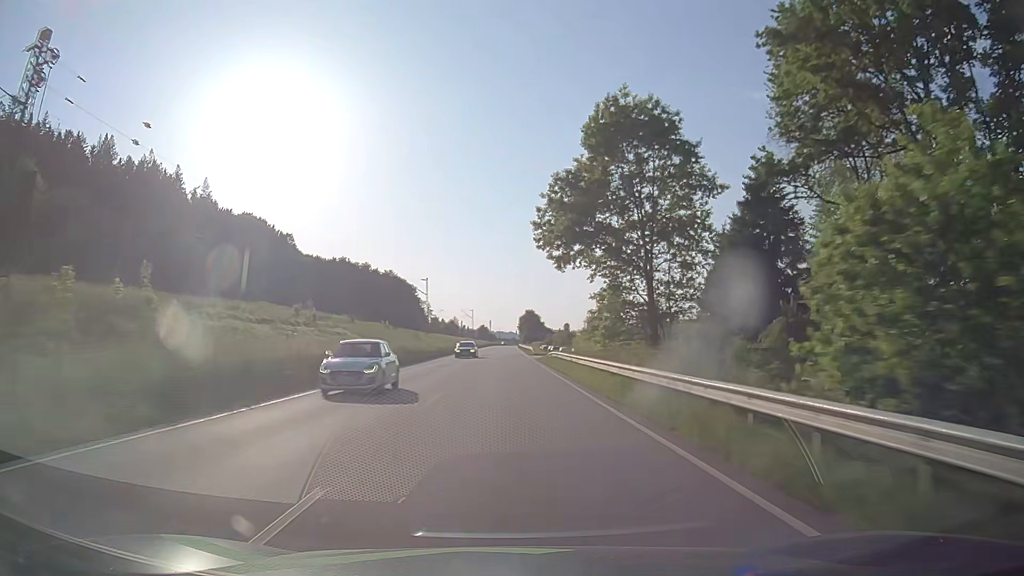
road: primary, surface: asphalt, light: Day
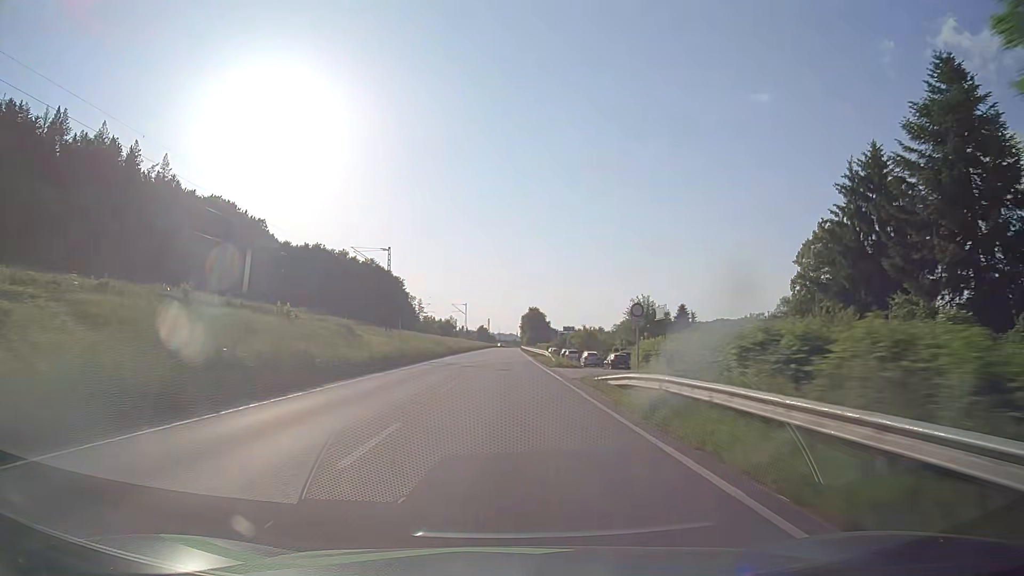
(0.0, +31.6) m; 0°
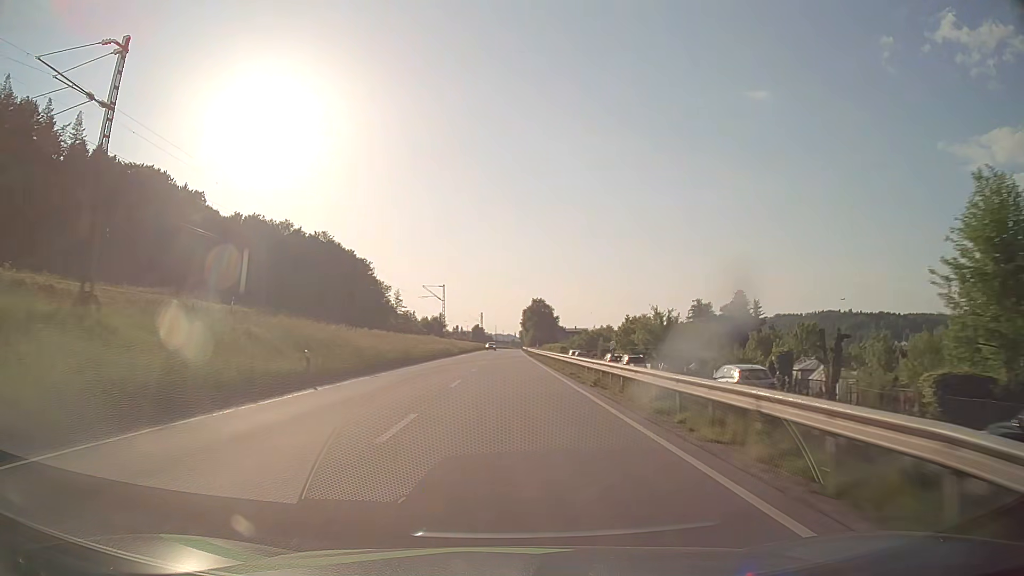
(+0.1, +47.4) m; 0°
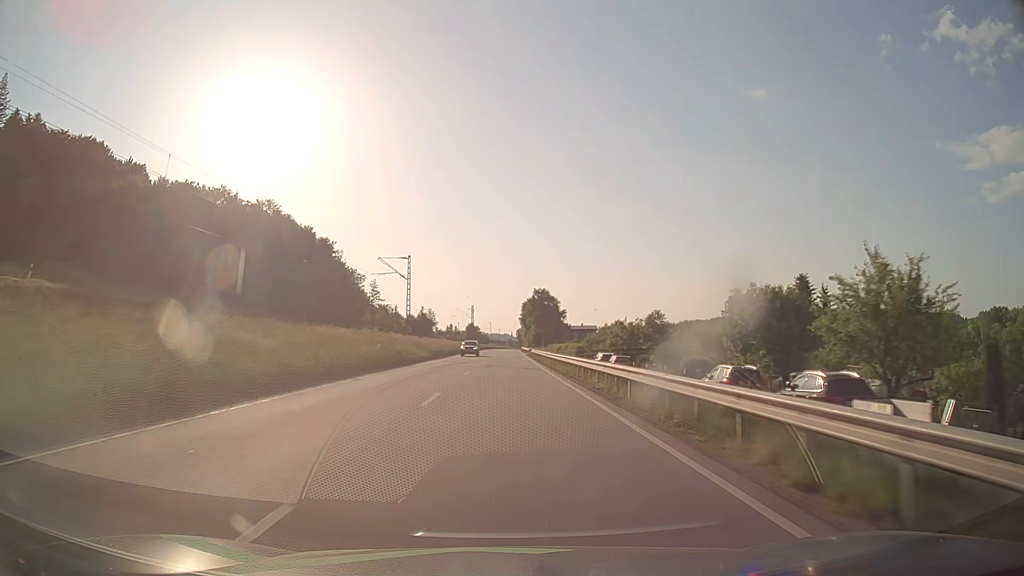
(+0.2, +31.6) m; +1°
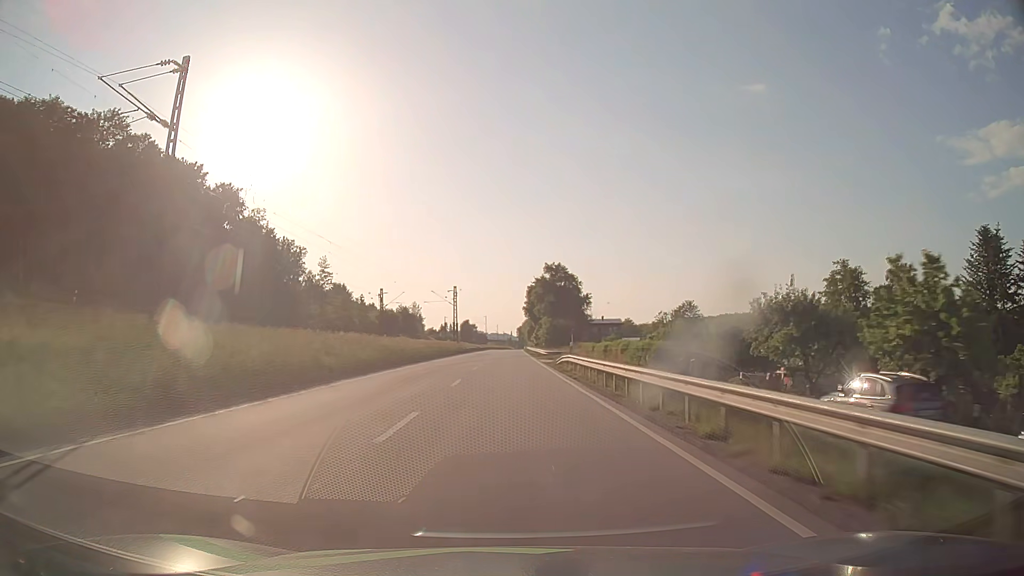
(0.0, +47.4) m; 0°
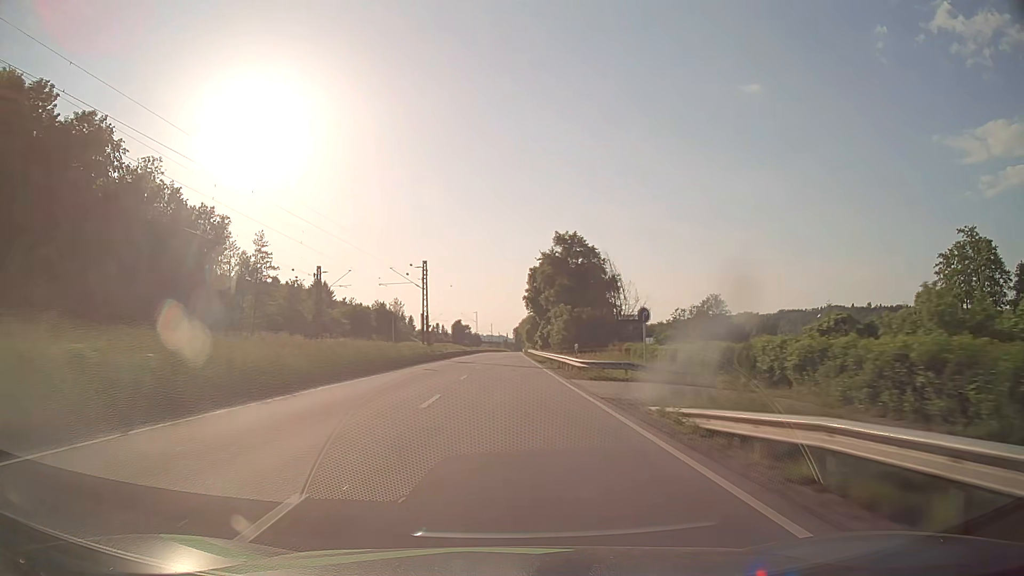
(+0.1, +31.6) m; 0°
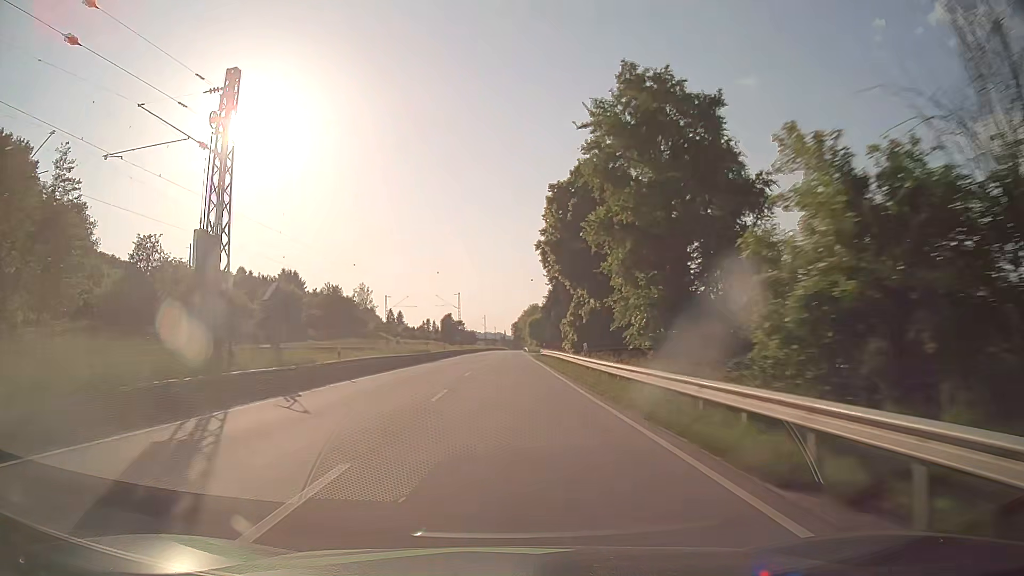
(+0.1, +47.4) m; 0°
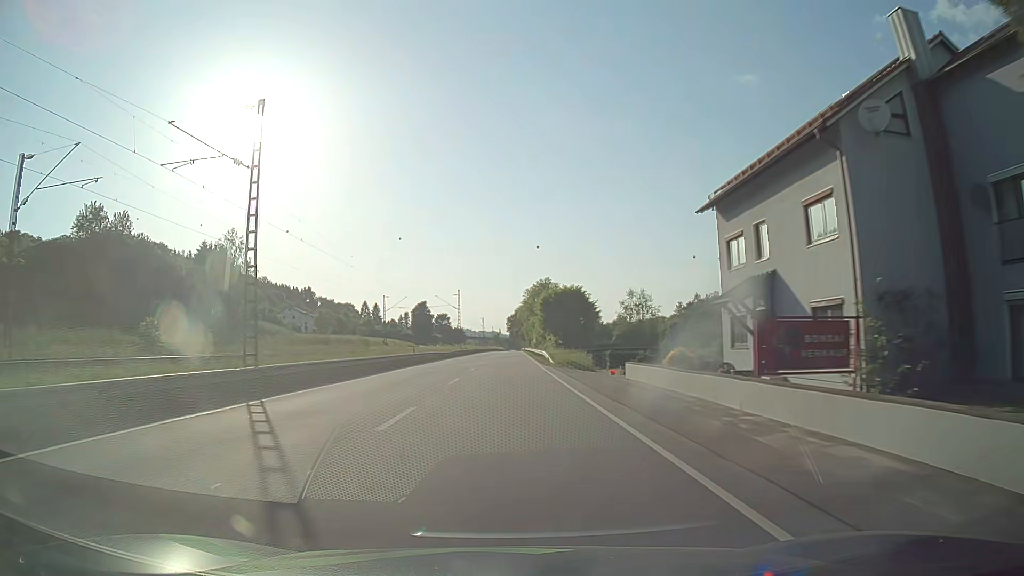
(+0.4, +79.0) m; 0°
